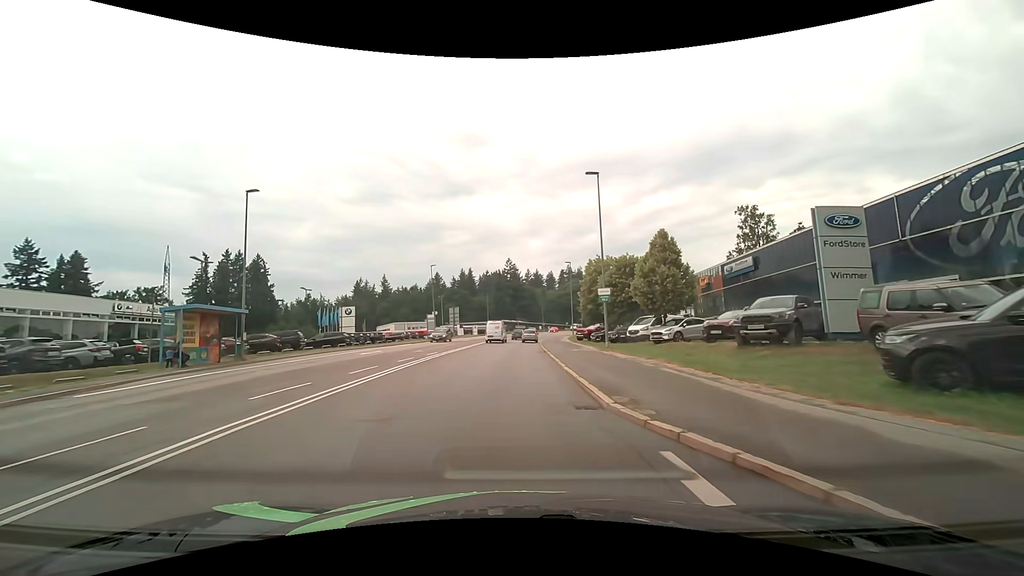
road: secondary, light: Day
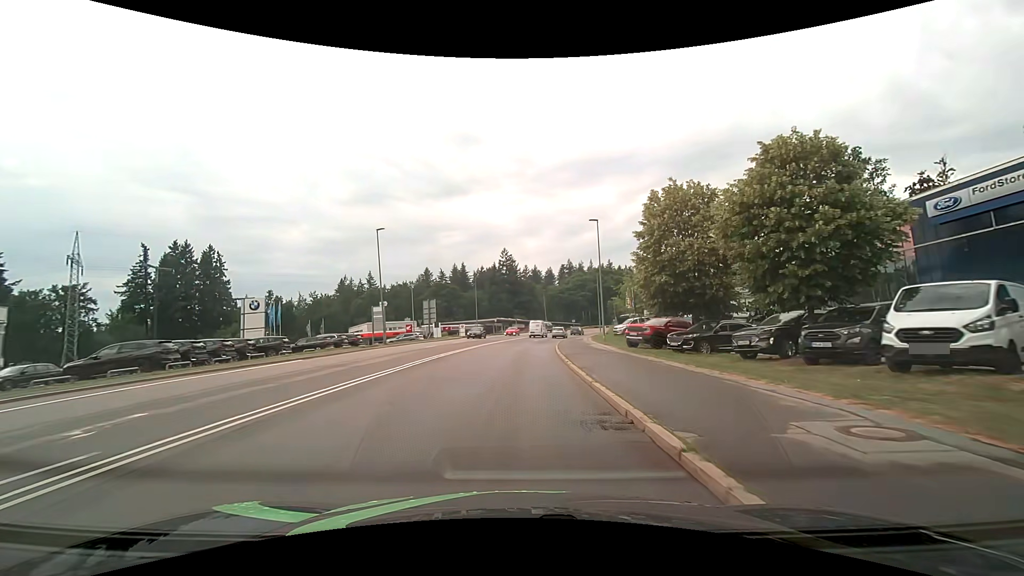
(-0.1, +25.7) m; 0°
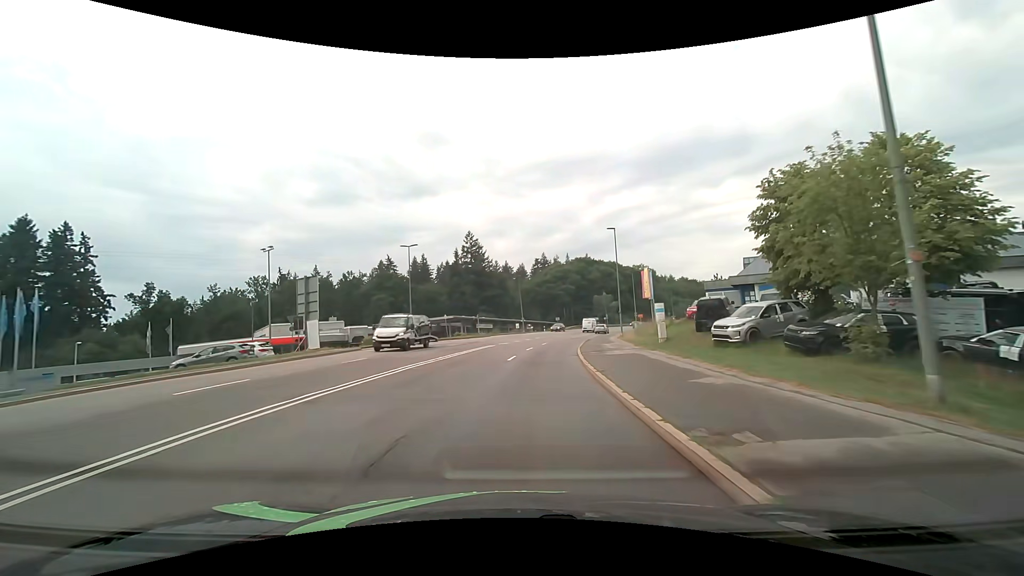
(+0.9, +35.0) m; +4°
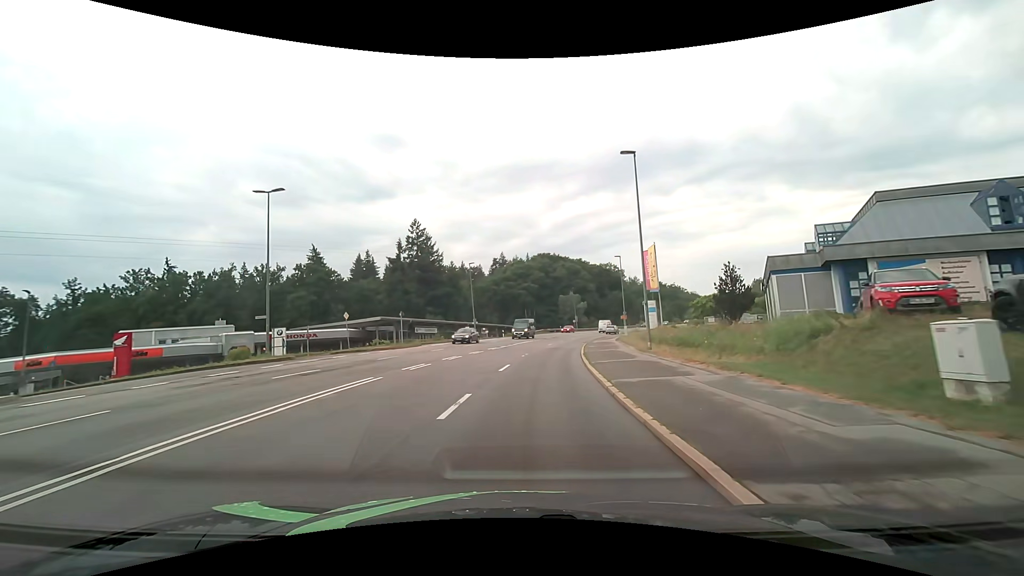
(+0.8, +22.1) m; +5°
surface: asphalt
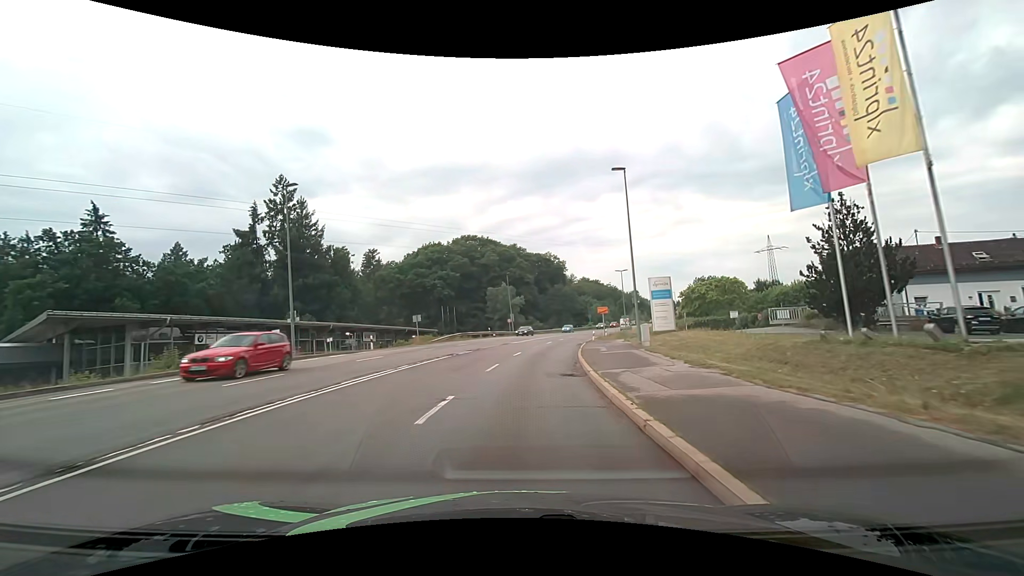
(+2.8, +36.5) m; +8°
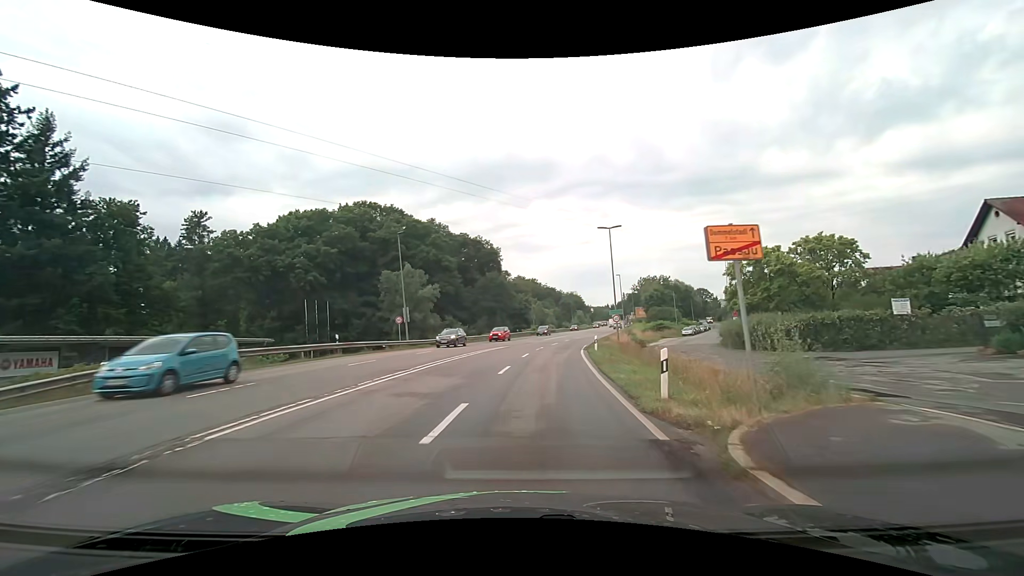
(+2.4, +36.3) m; +8°
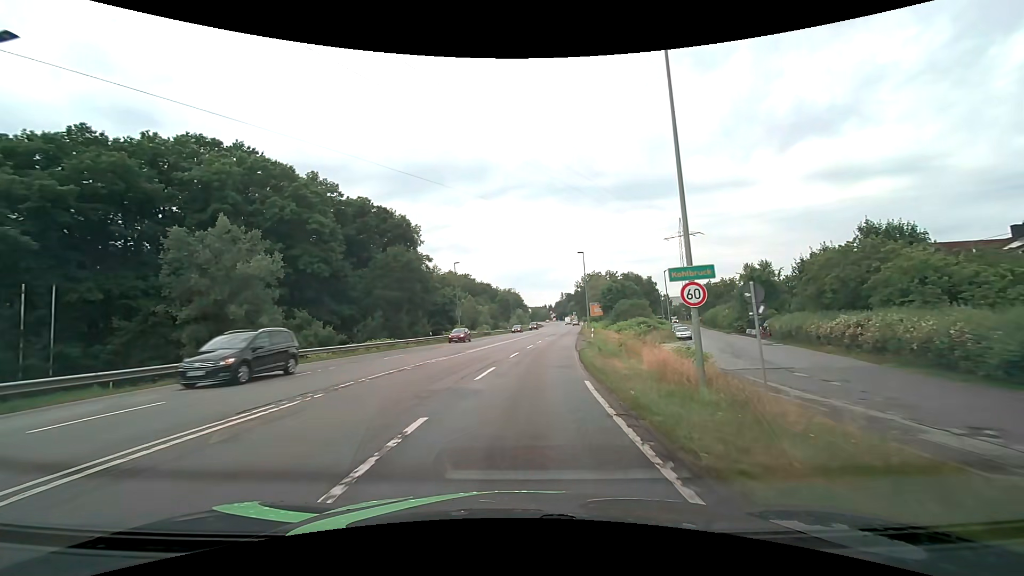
(+2.0, +28.9) m; +7°
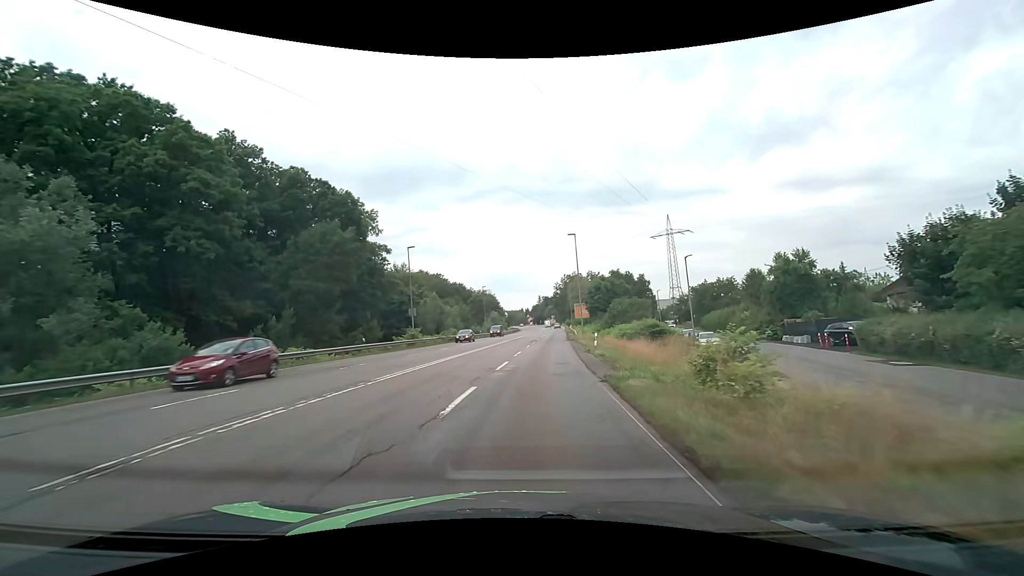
(+0.3, +14.7) m; +3°
(0, +10) (+1, +20) (+1, +30) (+2, +40) (+3, +50) (+4, +60) (+5, +70) (+6, +80) (+6, +90) (+7, +100) m
